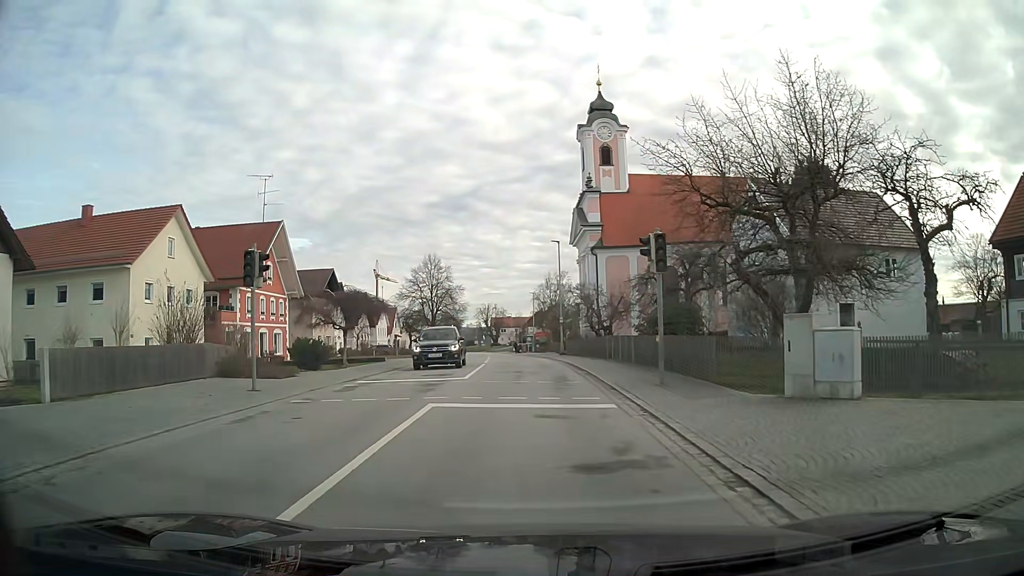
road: secondary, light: Day
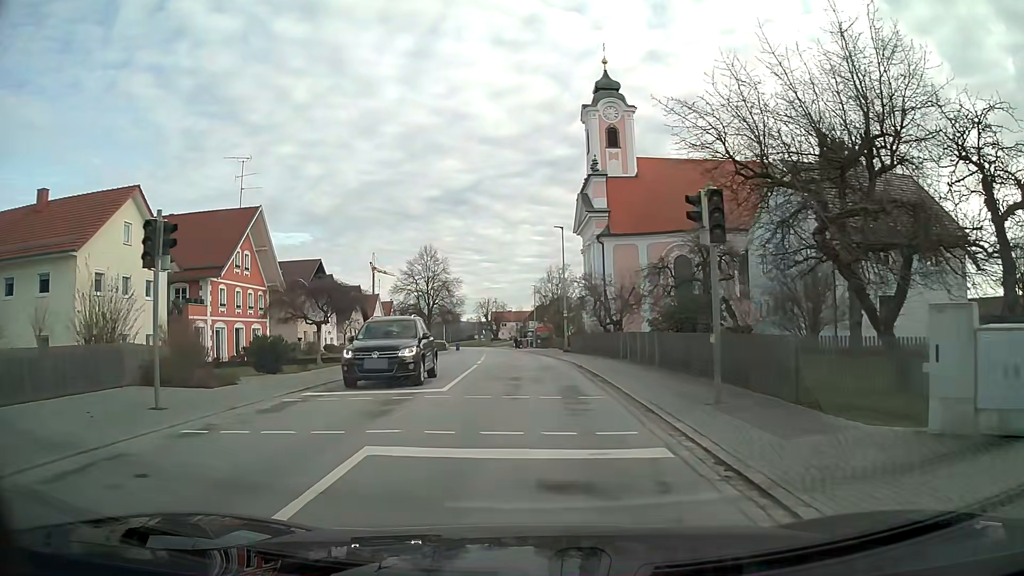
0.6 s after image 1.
(0.0, +4.6) m; 0°
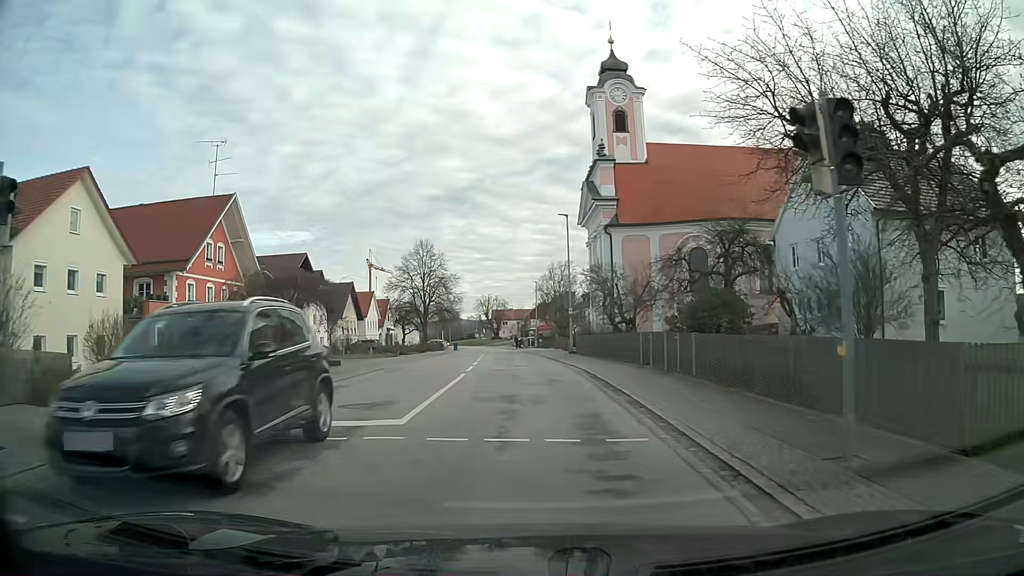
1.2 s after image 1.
(0.0, +4.7) m; 0°
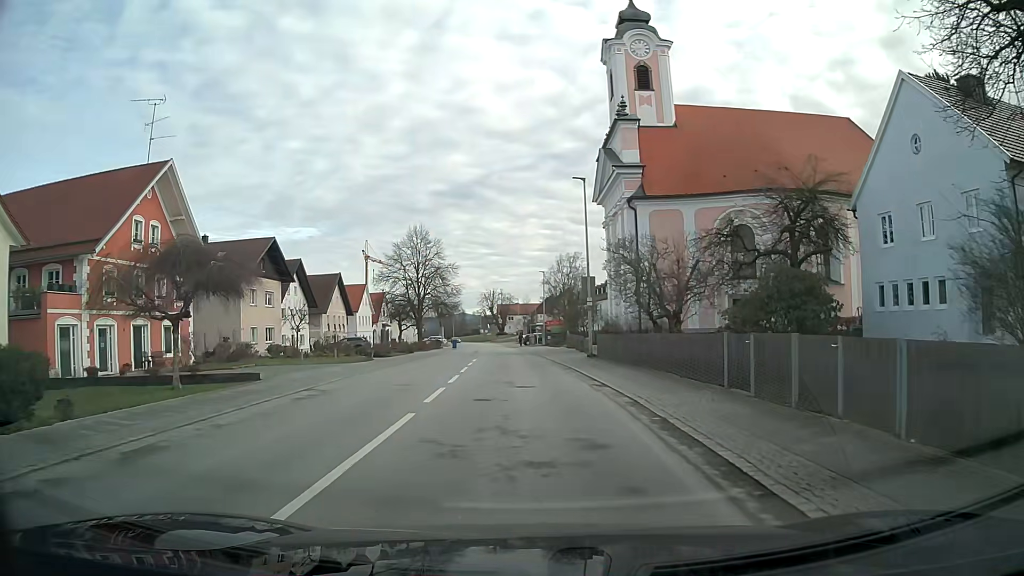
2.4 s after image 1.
(-0.1, +9.2) m; -1°
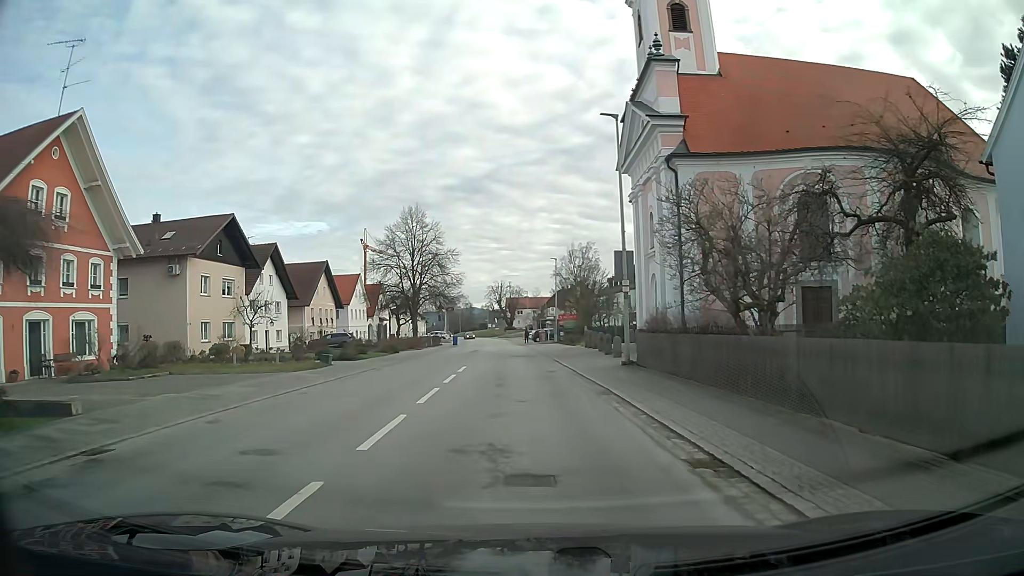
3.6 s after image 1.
(-0.1, +9.3) m; -1°
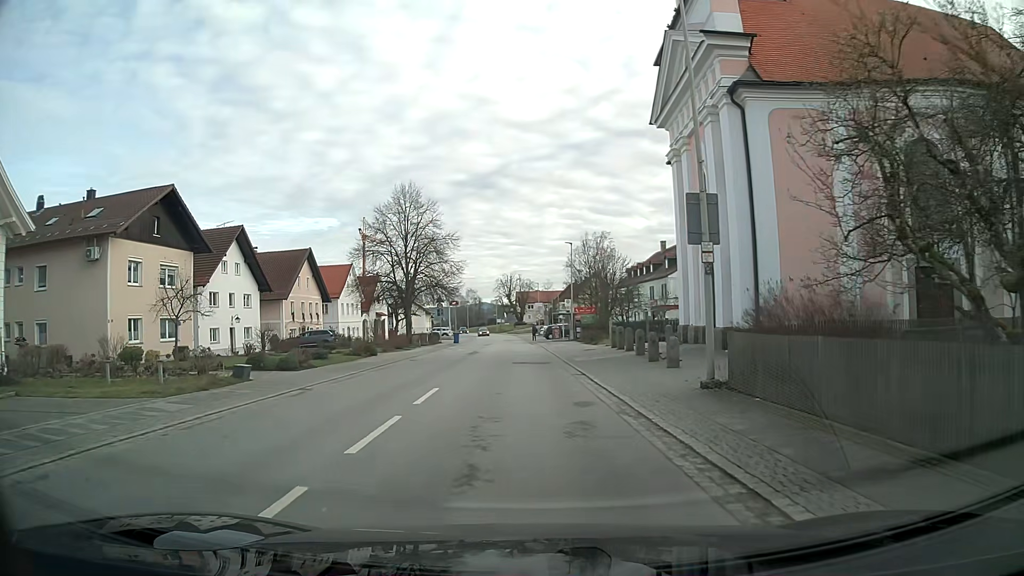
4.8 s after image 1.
(-0.1, +9.3) m; -1°
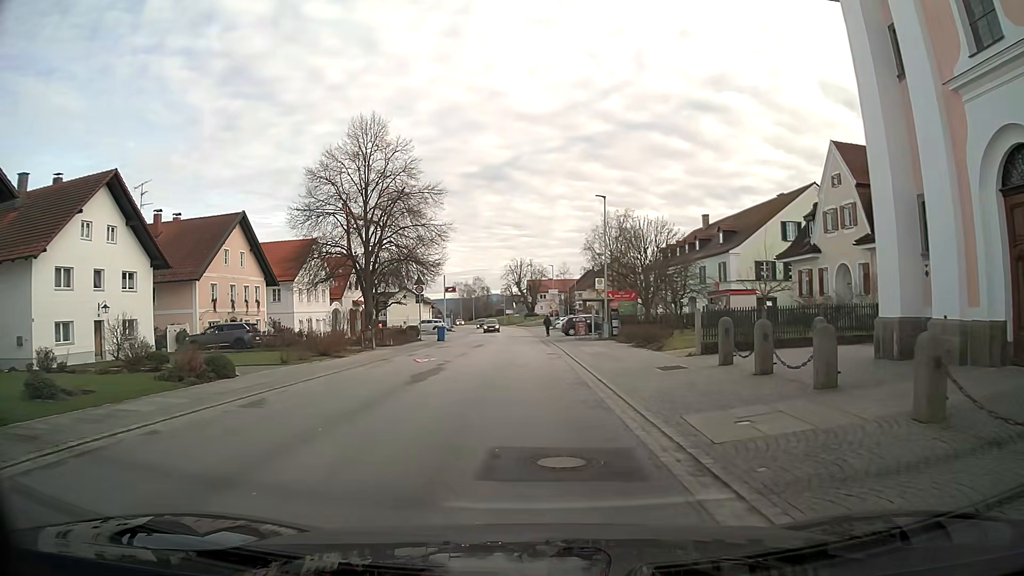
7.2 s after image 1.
(-0.2, +18.5) m; -1°
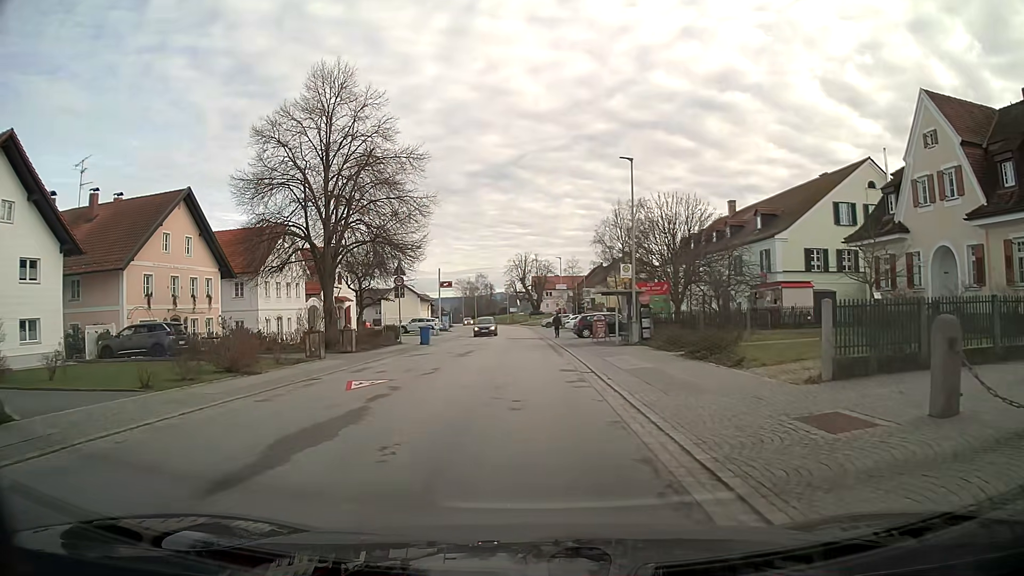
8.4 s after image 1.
(-0.1, +9.2) m; -1°
(0, +10) (0, +20) (0, +30) (0, +40) (-1, +50) (-1, +60) (-1, +70) (-2, +80) (-2, +90) (-3, +100) m
